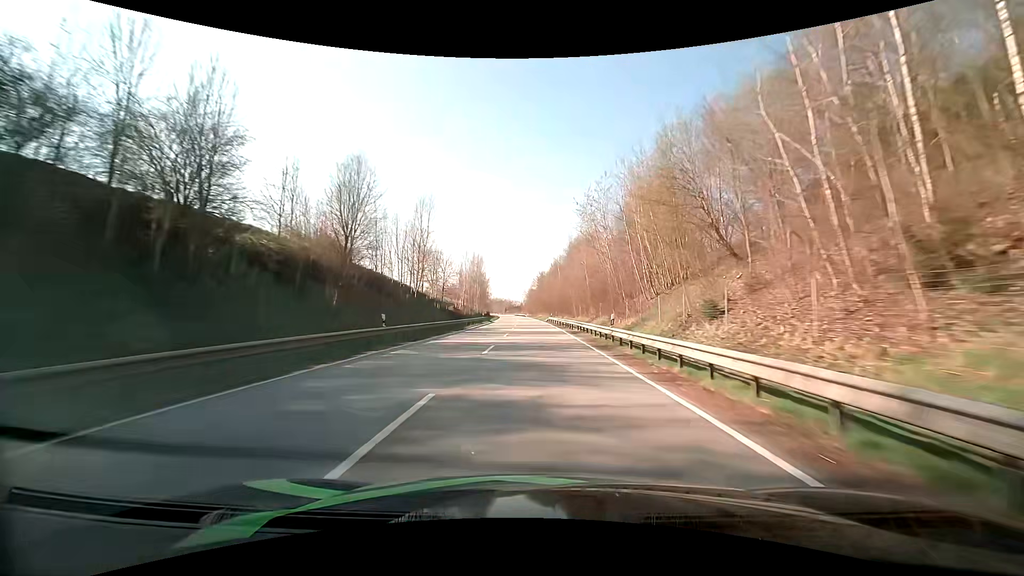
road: primary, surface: asphalt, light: Day
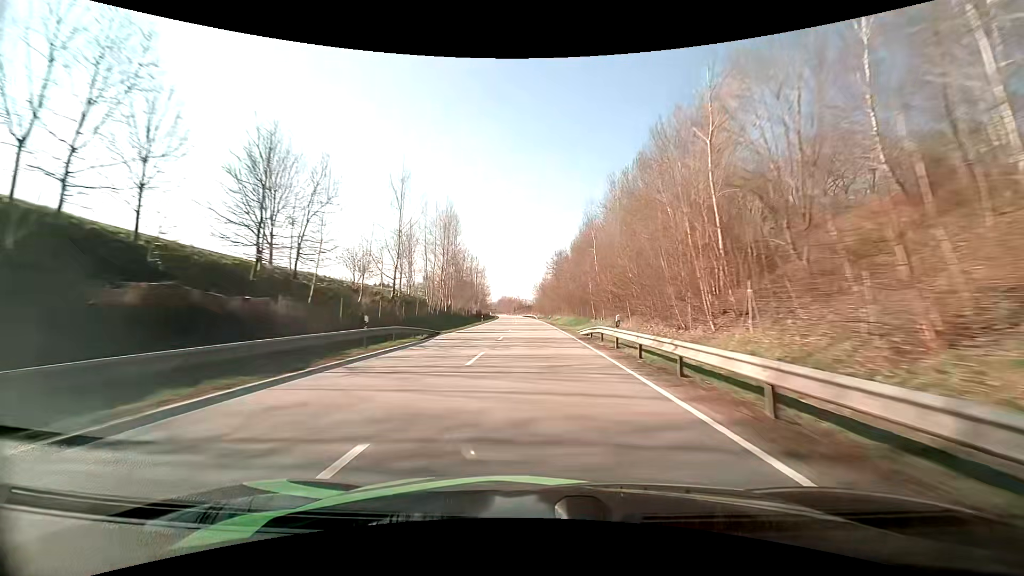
(+0.1, +51.3) m; -1°
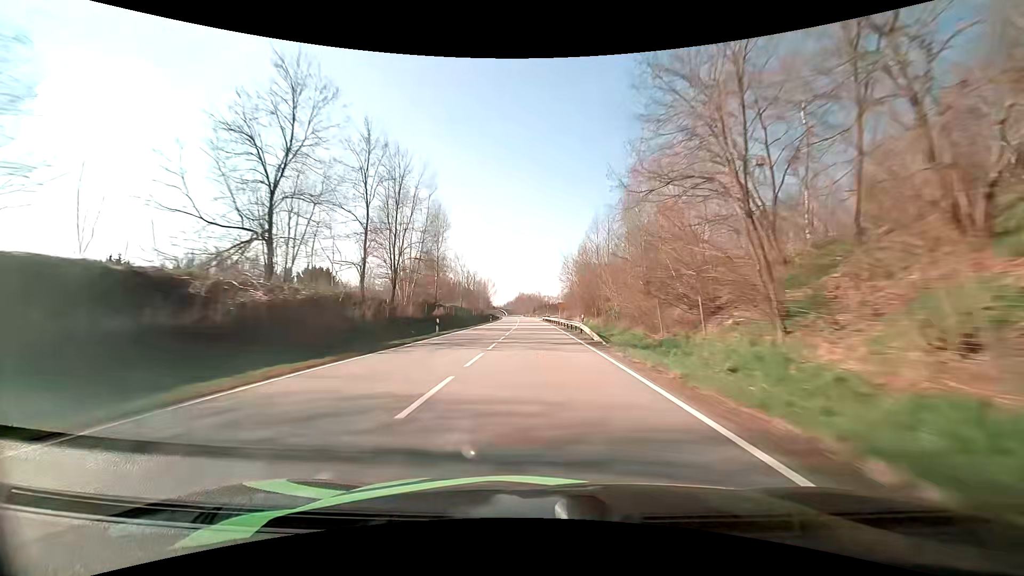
(-2.0, +85.6) m; -2°
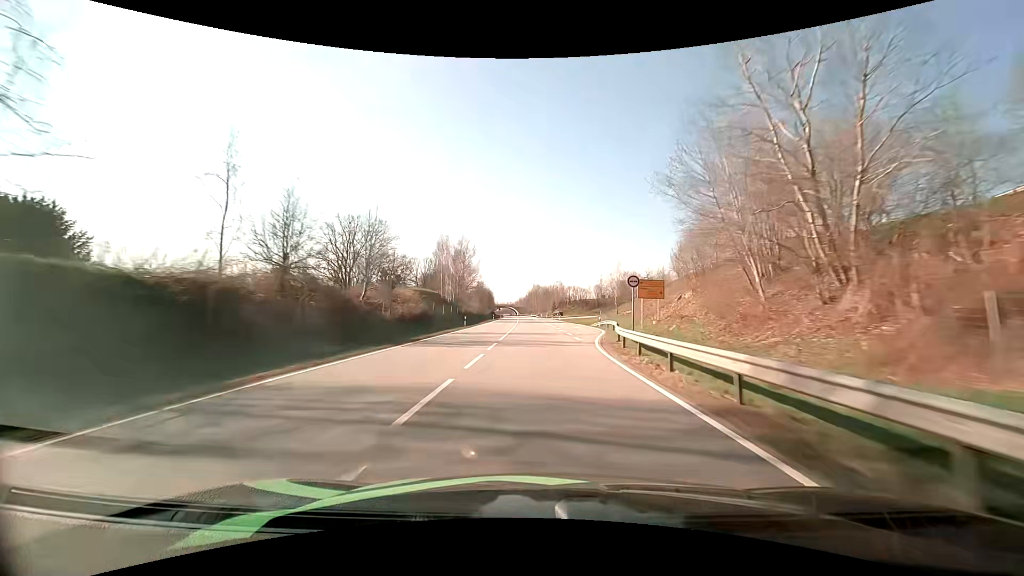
(-2.2, +85.1) m; -2°
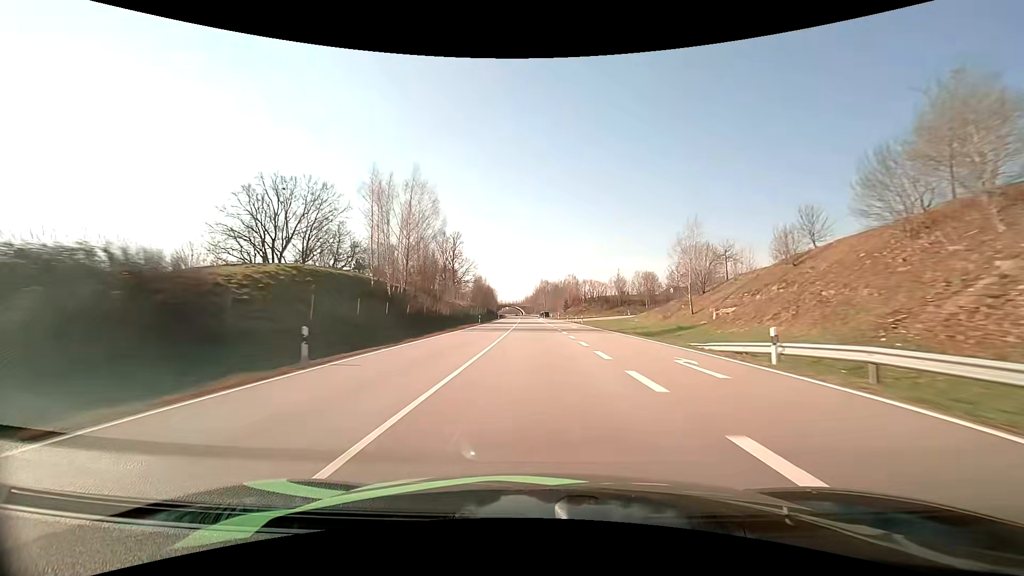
(-0.1, +33.9) m; -1°
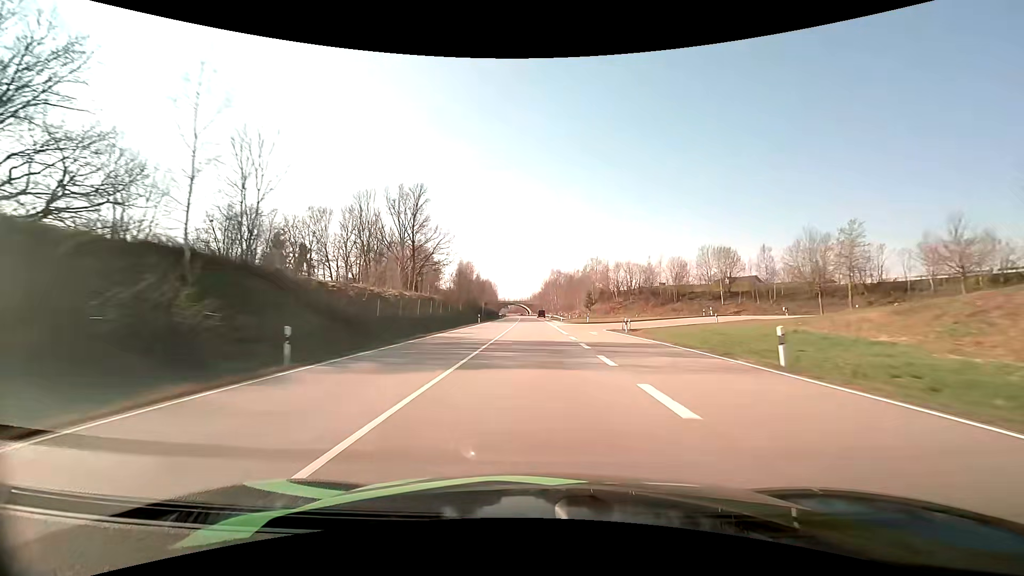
(-0.6, +50.3) m; -1°
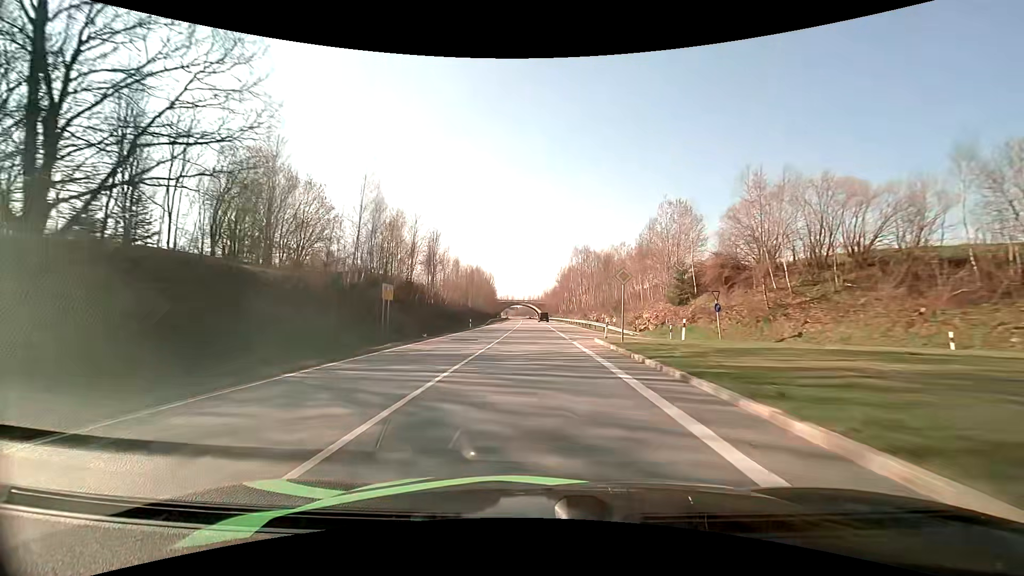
(-0.7, +65.5) m; -1°
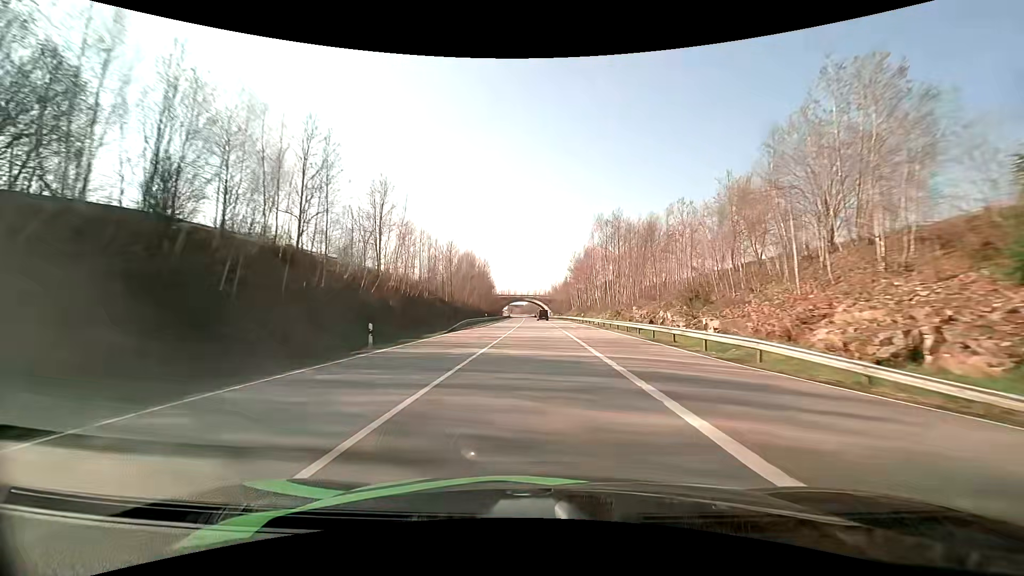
(-0.2, +32.7) m; -1°
(0, +10) (0, +20) (0, +30) (0, +40) (0, +50) (0, +60) (-1, +70) (-1, +80) (-1, +90) (-1, +100) m
